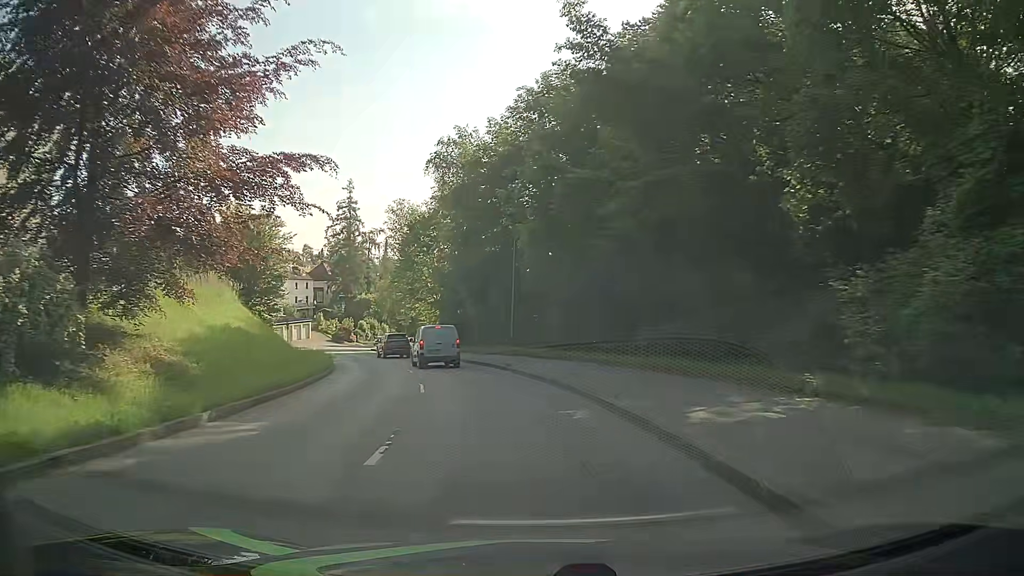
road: tertiary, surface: asphalt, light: Day
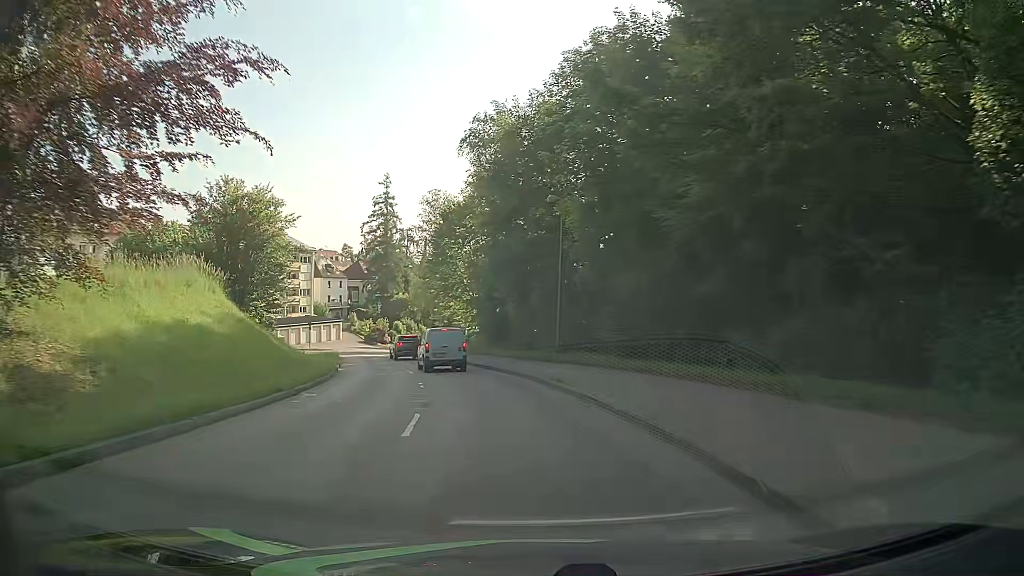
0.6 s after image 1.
(-0.2, +7.0) m; -4°
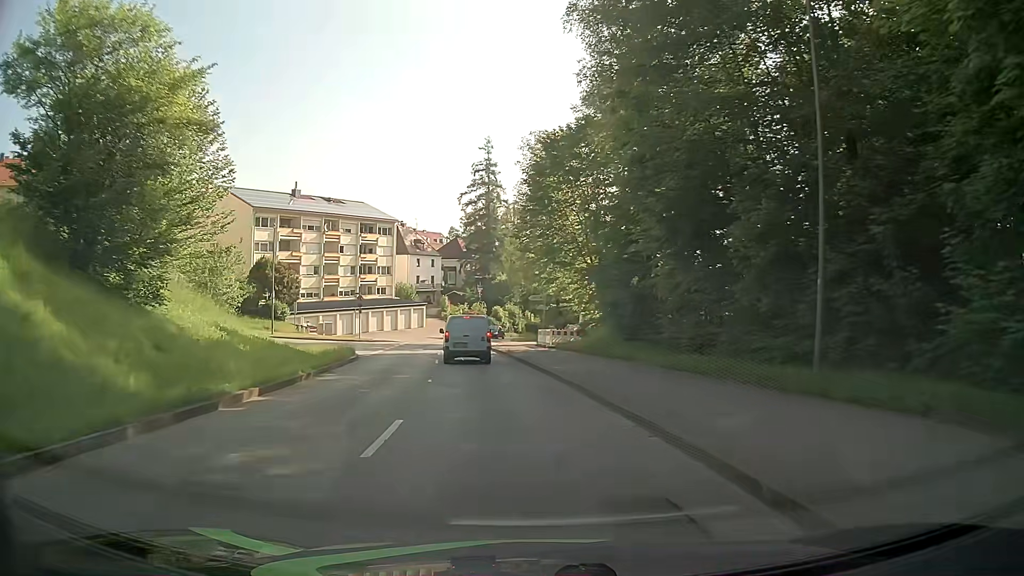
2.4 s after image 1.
(-1.7, +20.3) m; -9°
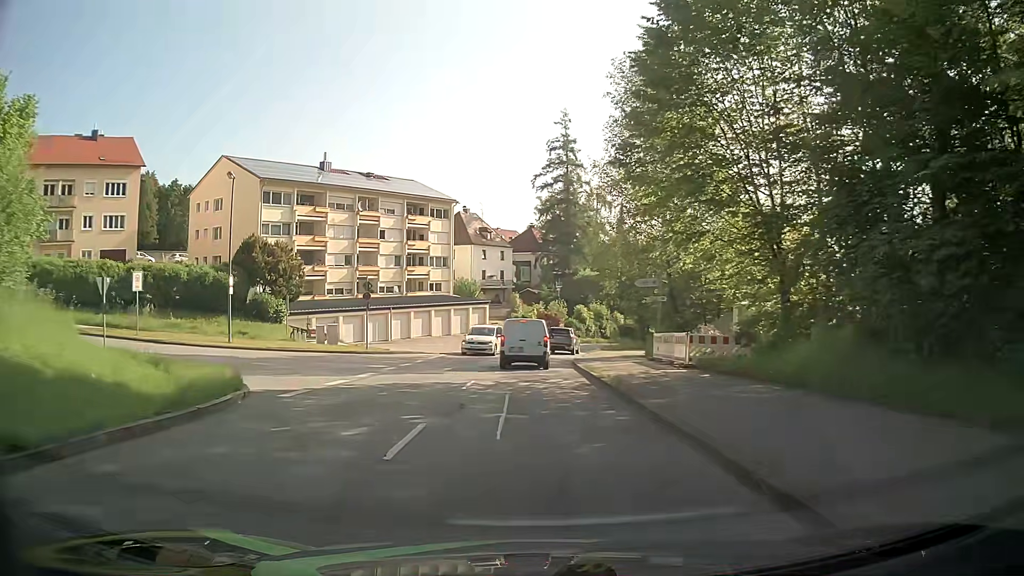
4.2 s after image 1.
(-1.3, +18.6) m; -7°
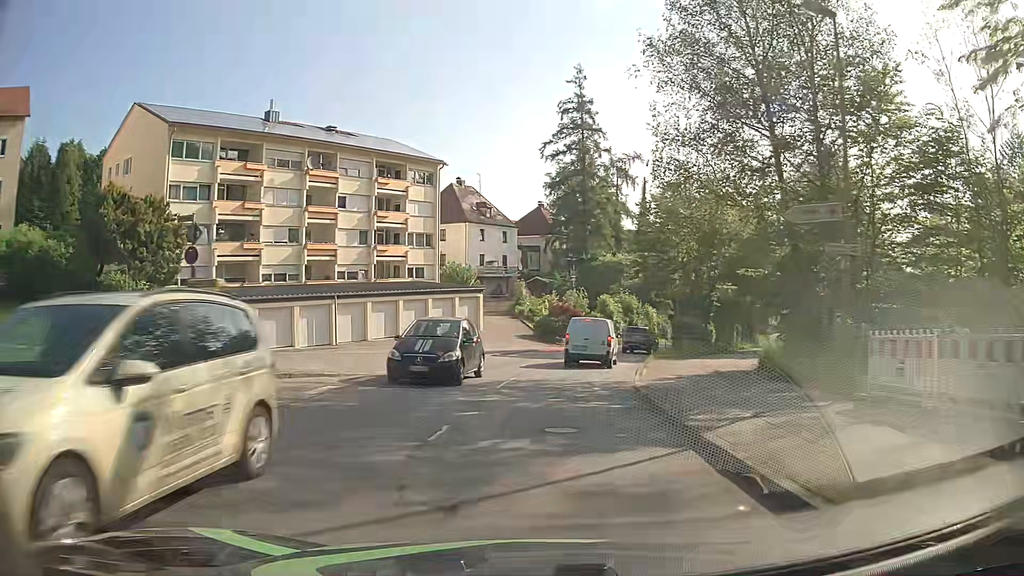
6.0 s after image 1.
(-0.3, +18.2) m; -1°
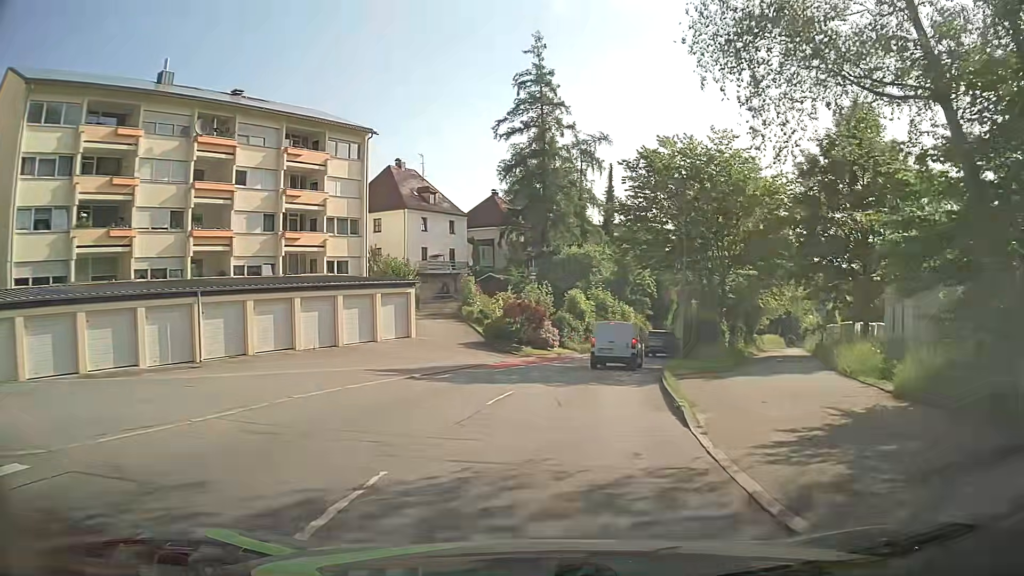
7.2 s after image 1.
(+0.3, +12.1) m; +3°
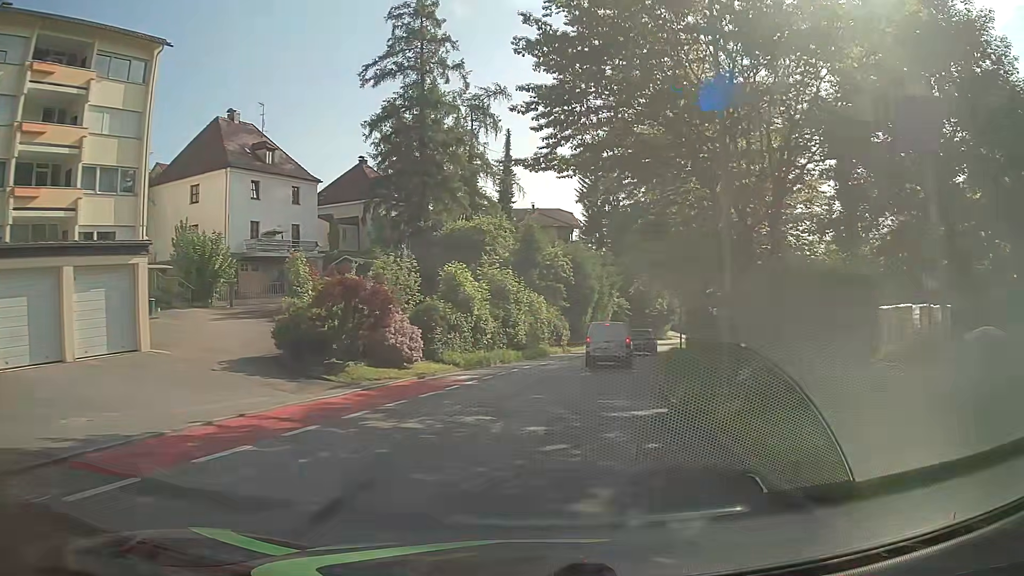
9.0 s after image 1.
(+1.3, +18.3) m; +8°
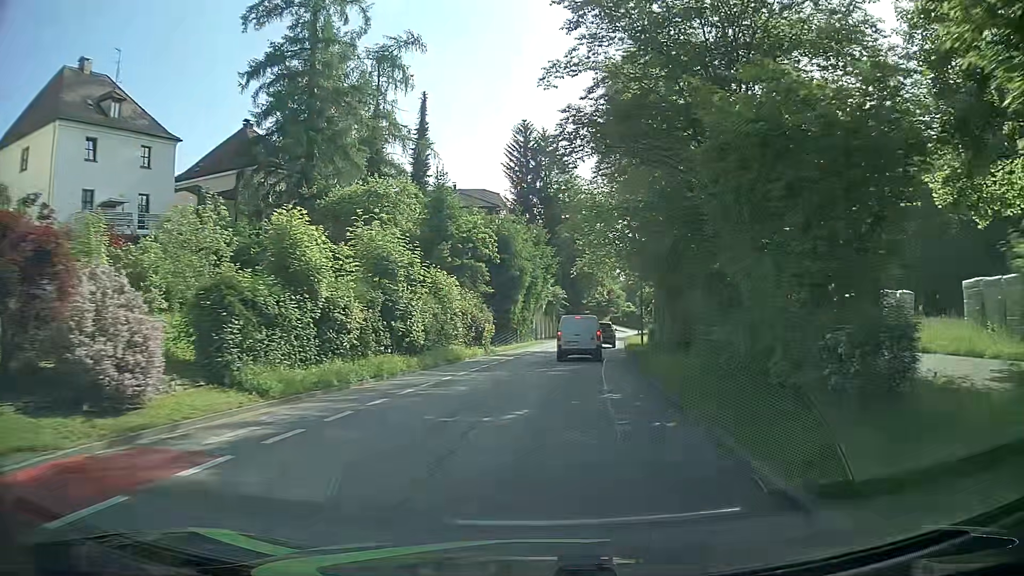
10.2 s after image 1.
(+0.7, +12.4) m; +6°
(0, +10) (+1, +20) (+2, +30) (+3, +40) (+5, +50) (+6, +60) (+7, +70) (+9, +79) (+11, +89) (+14, +99) m
